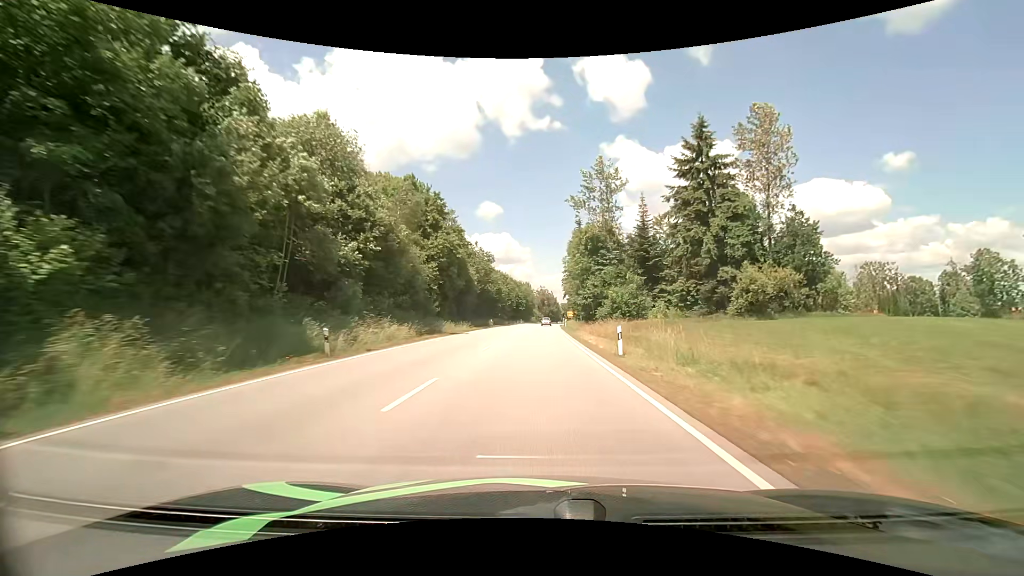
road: primary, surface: asphalt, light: Day
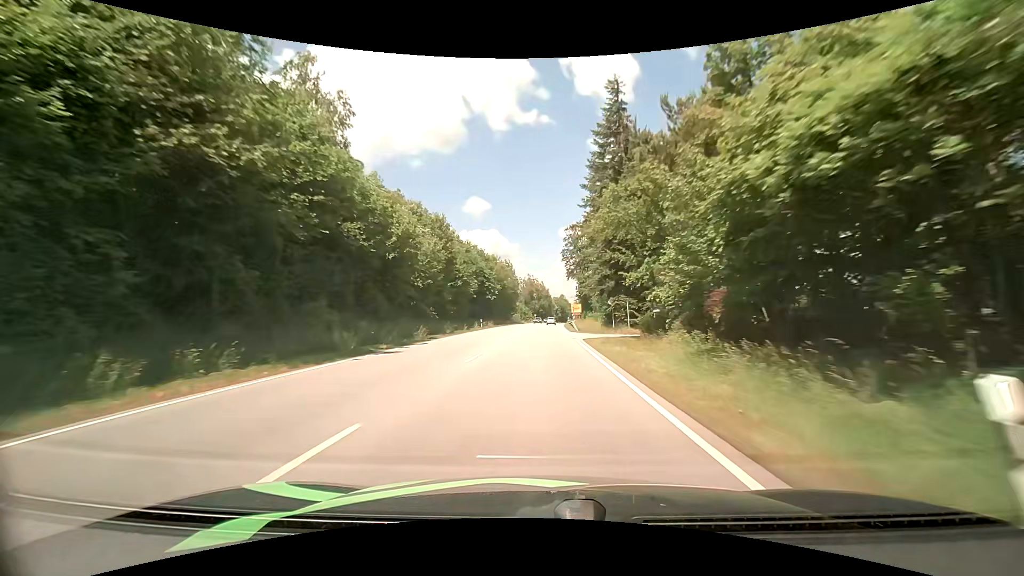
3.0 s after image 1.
(+1.1, +64.4) m; +2°
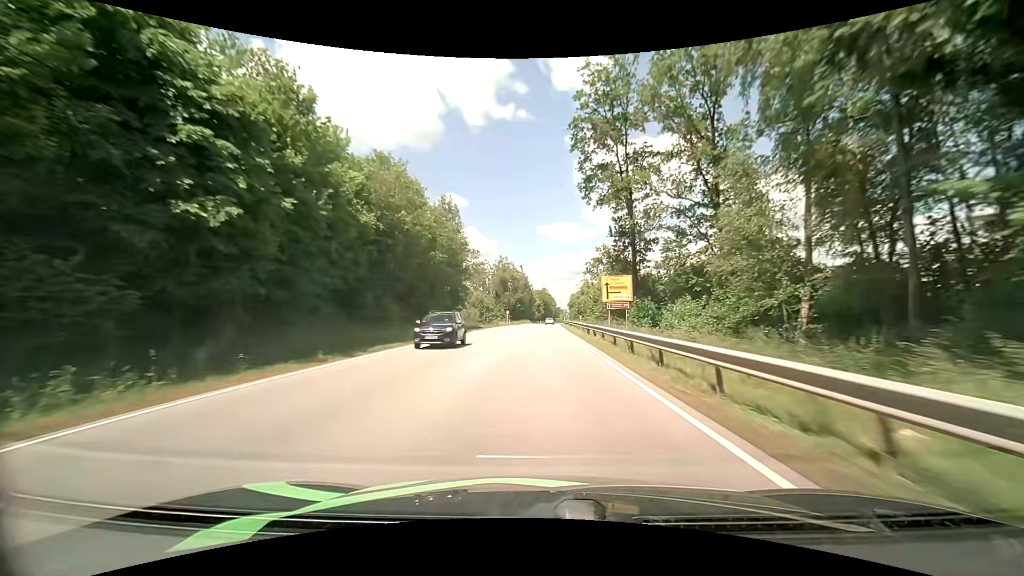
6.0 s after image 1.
(+0.7, +62.3) m; +2°
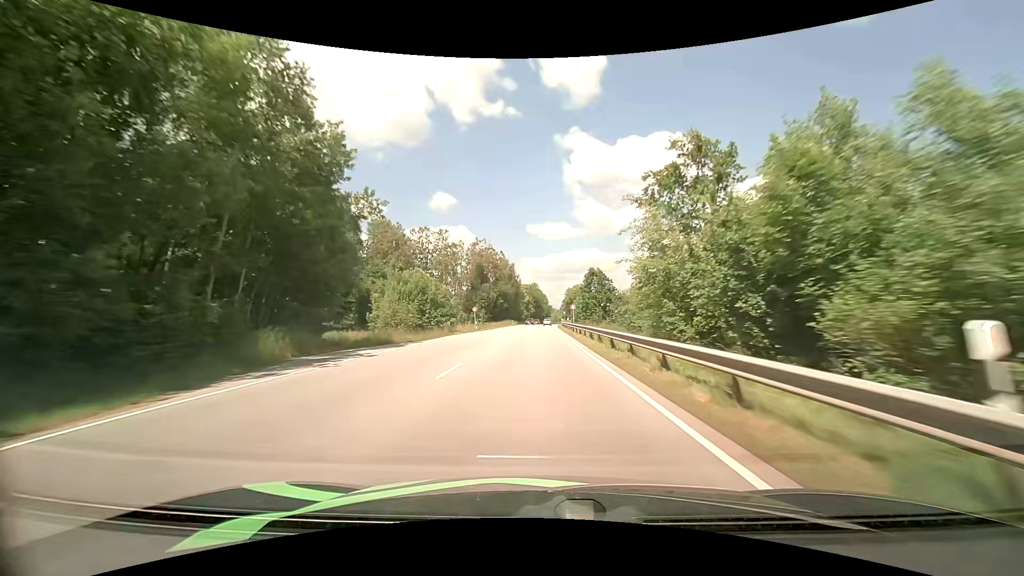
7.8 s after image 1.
(+0.4, +37.5) m; +1°
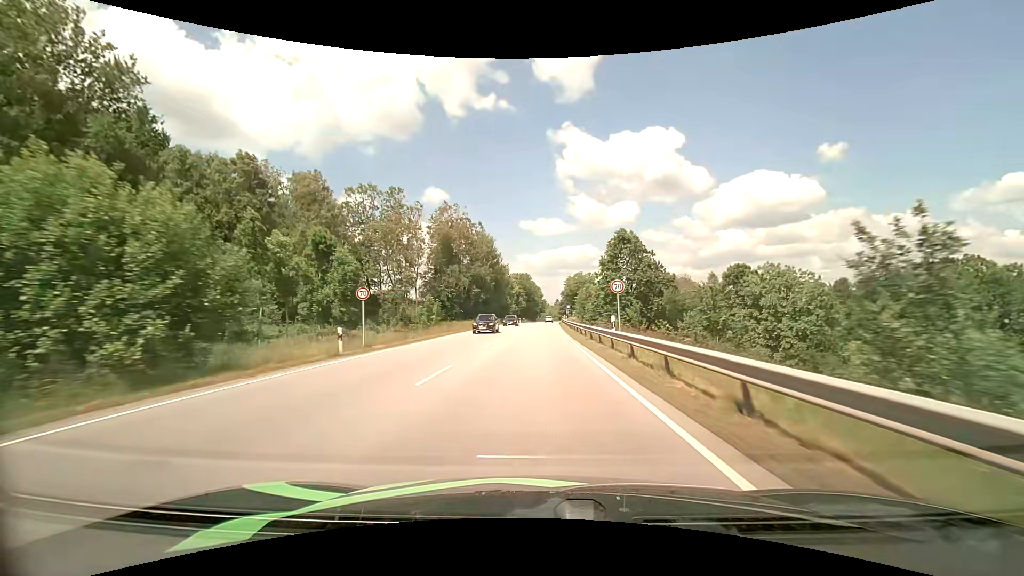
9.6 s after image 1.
(+0.2, +36.7) m; +1°
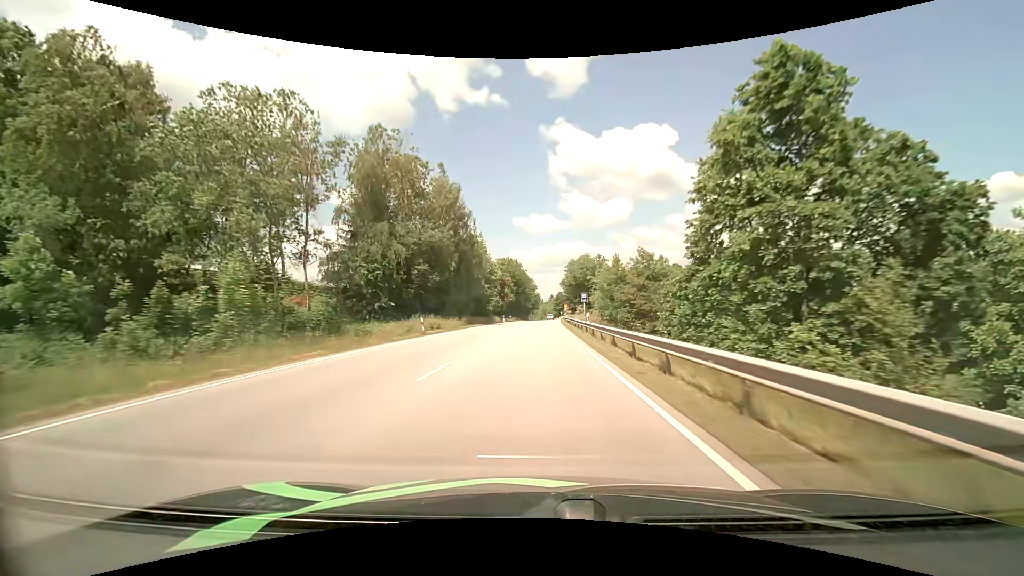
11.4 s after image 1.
(+0.3, +36.0) m; +1°
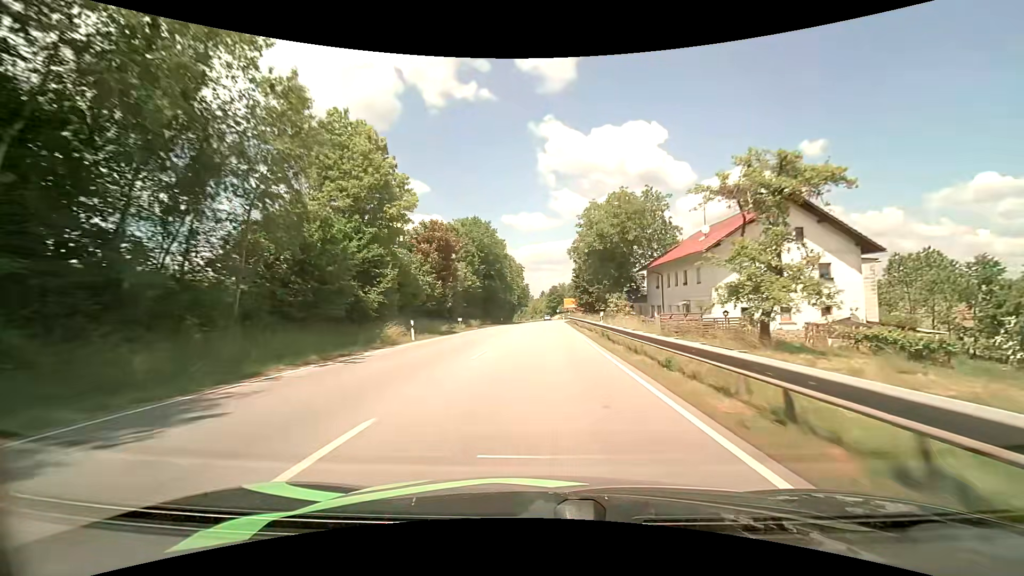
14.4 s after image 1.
(+0.4, +54.7) m; +1°
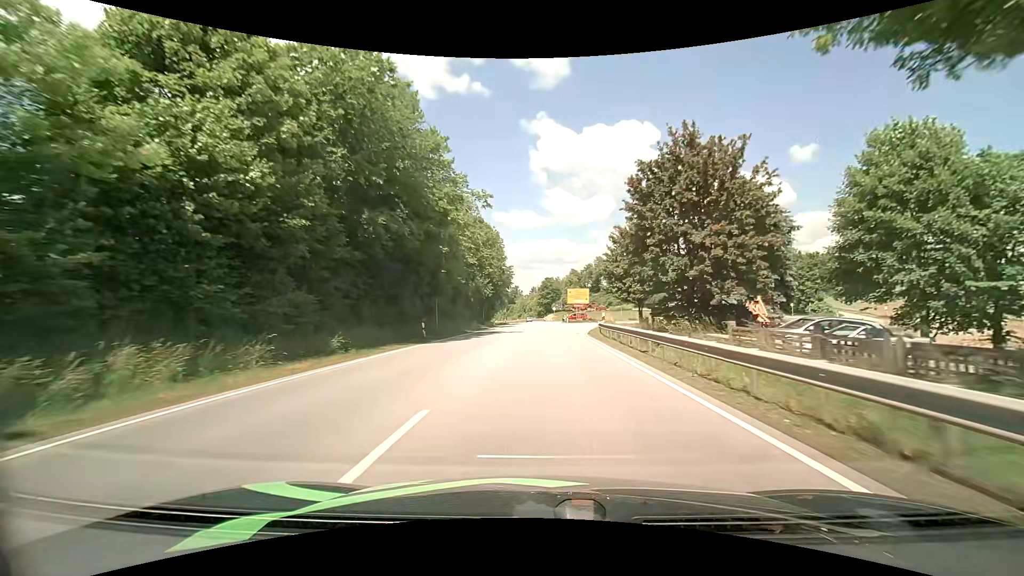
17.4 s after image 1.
(+0.2, +47.2) m; +1°
(0, +10) (0, +20) (+1, +30) (+2, +40) (+3, +50) (+5, +60) (+8, +69) (+13, +78) (+21, +85) (+29, +91) m
